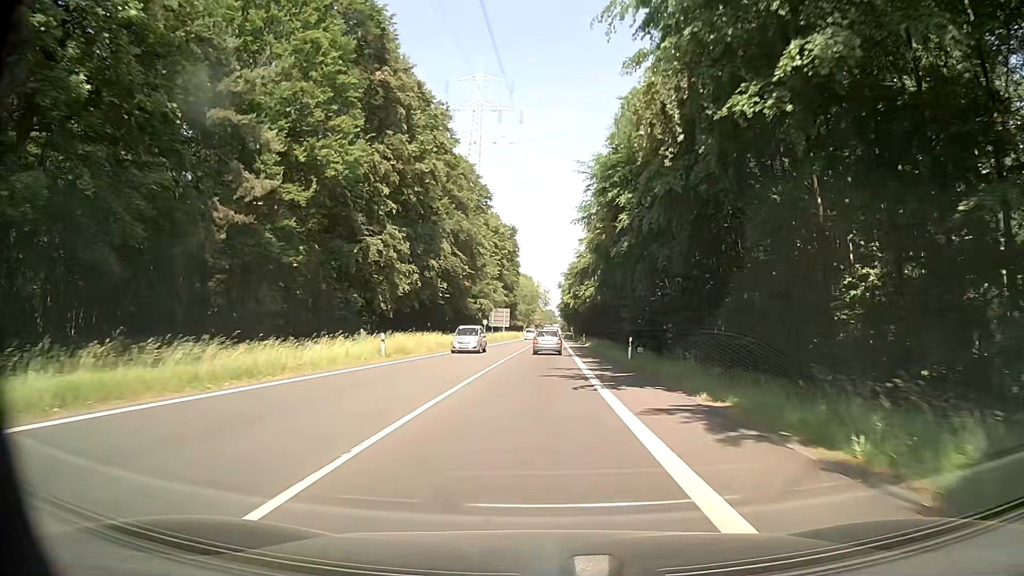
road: secondary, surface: asphalt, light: Day
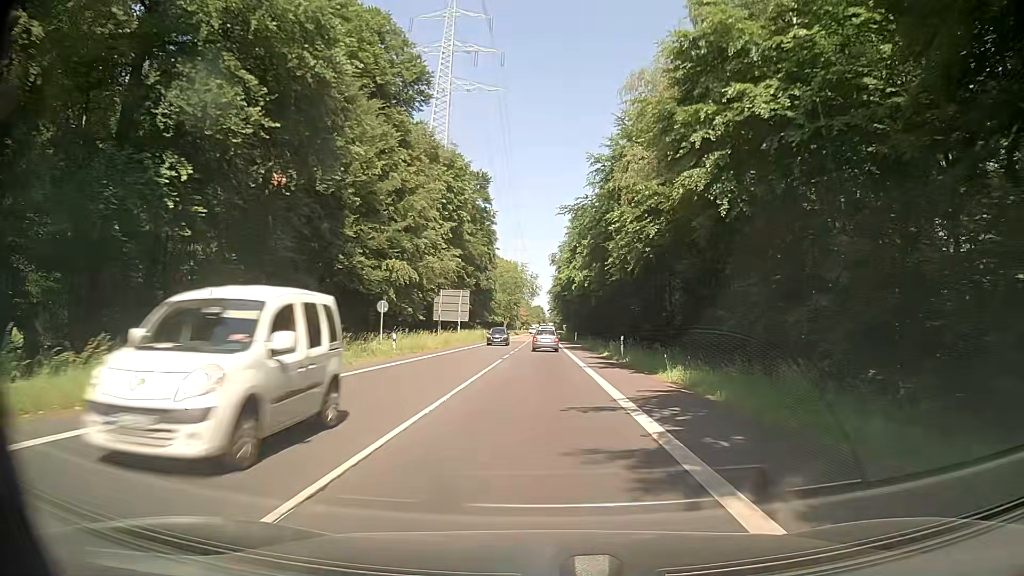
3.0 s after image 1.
(+0.9, +49.3) m; +2°
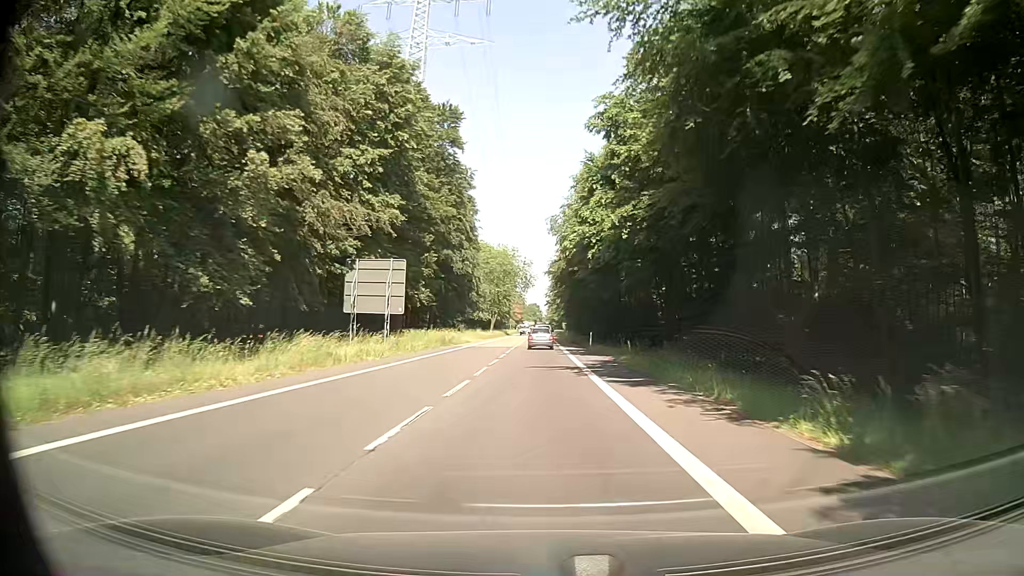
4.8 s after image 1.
(-0.1, +30.7) m; -1°
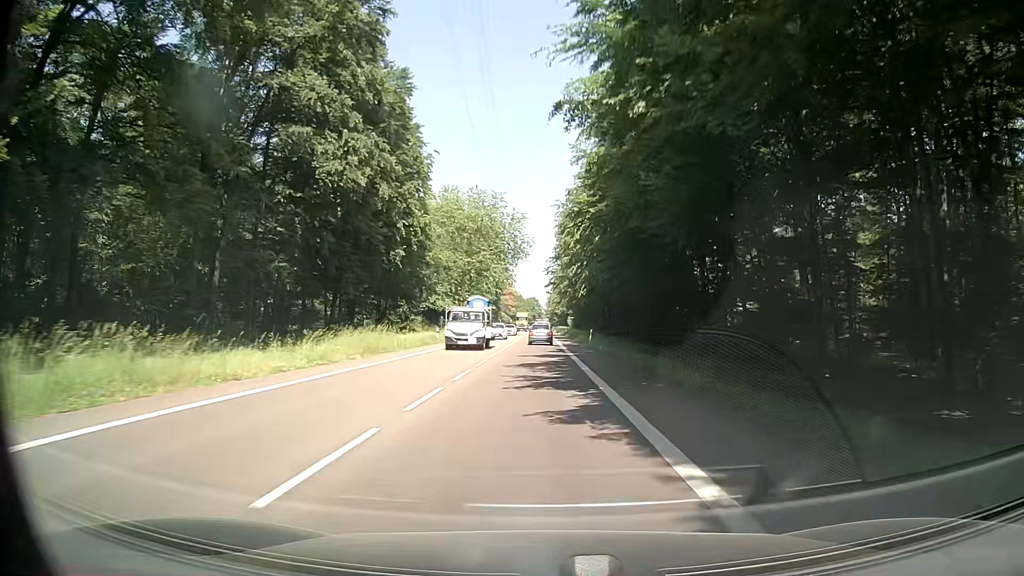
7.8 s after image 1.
(+0.4, +52.0) m; +1°
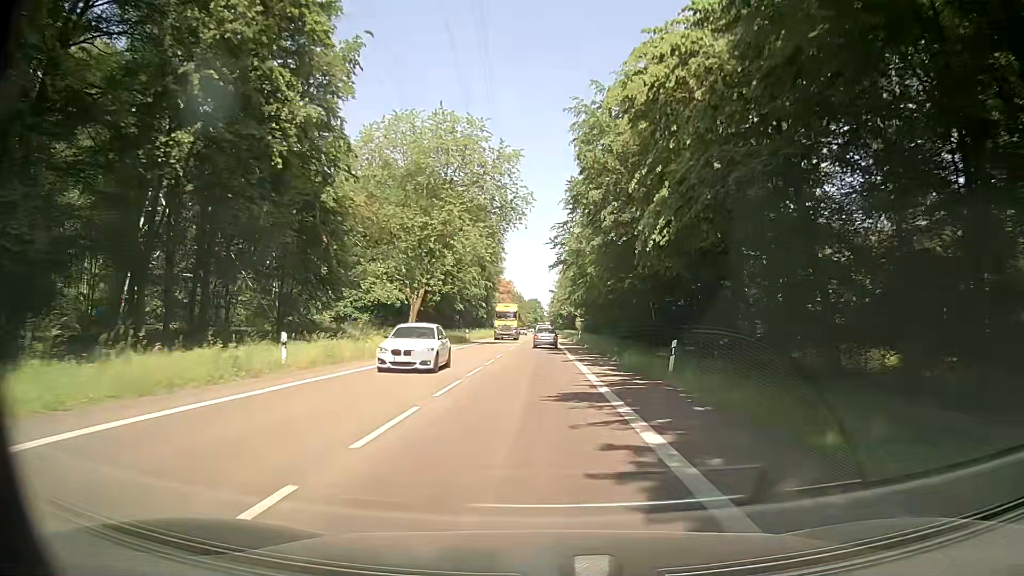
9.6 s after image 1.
(-0.3, +31.5) m; 0°
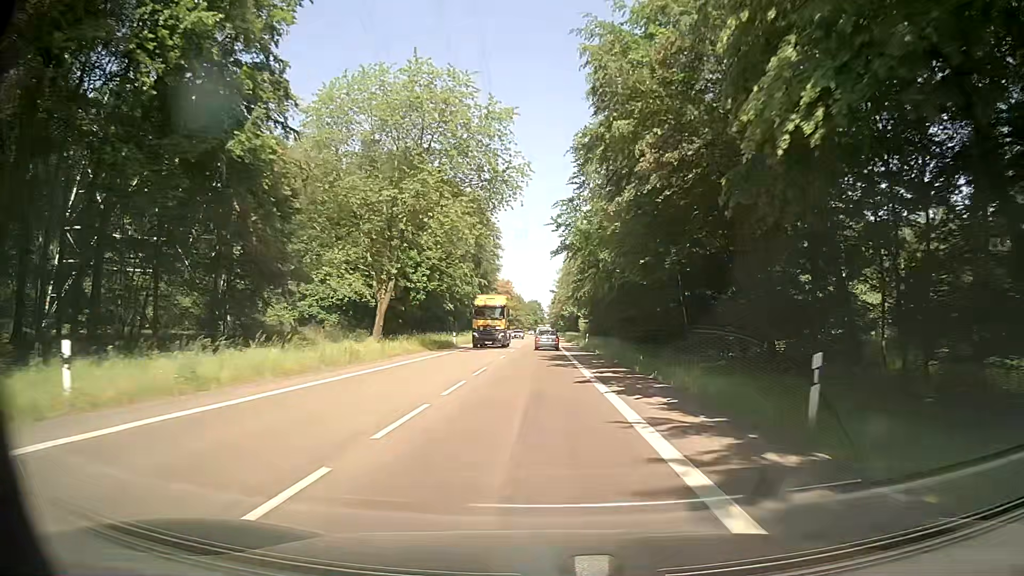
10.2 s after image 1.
(0.0, +10.6) m; 0°
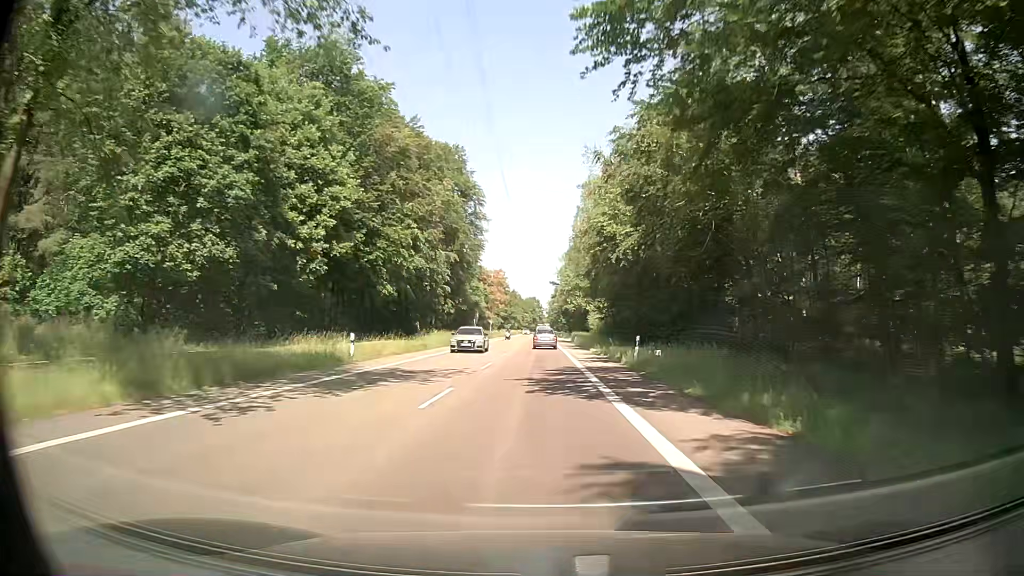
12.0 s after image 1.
(+0.2, +31.9) m; 0°
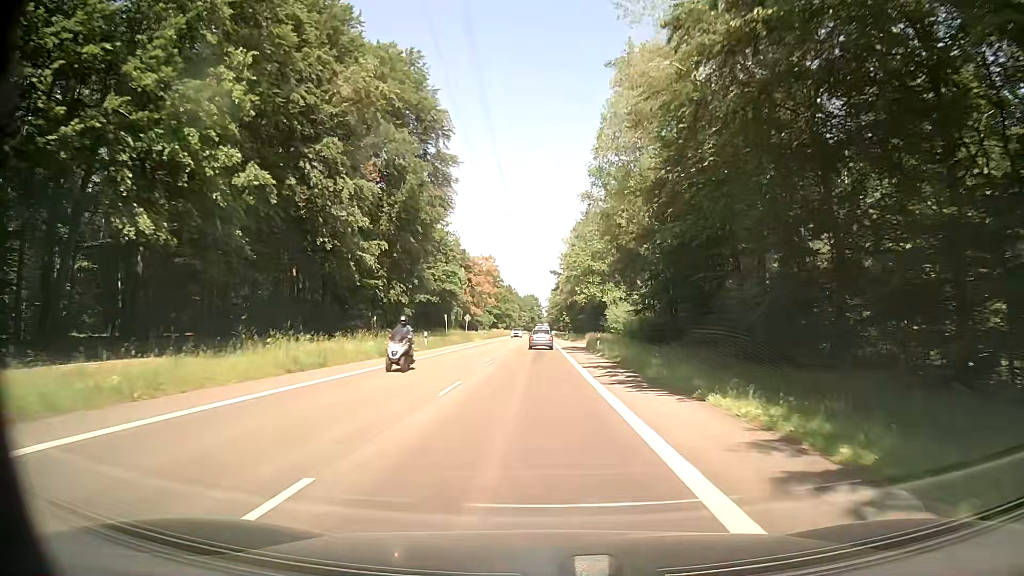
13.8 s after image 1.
(+0.1, +32.1) m; 0°
(0, +10) (0, +20) (0, +30) (0, +40) (0, +50) (0, +60) (0, +70) (-1, +80) (-1, +90) (-1, +100) m
